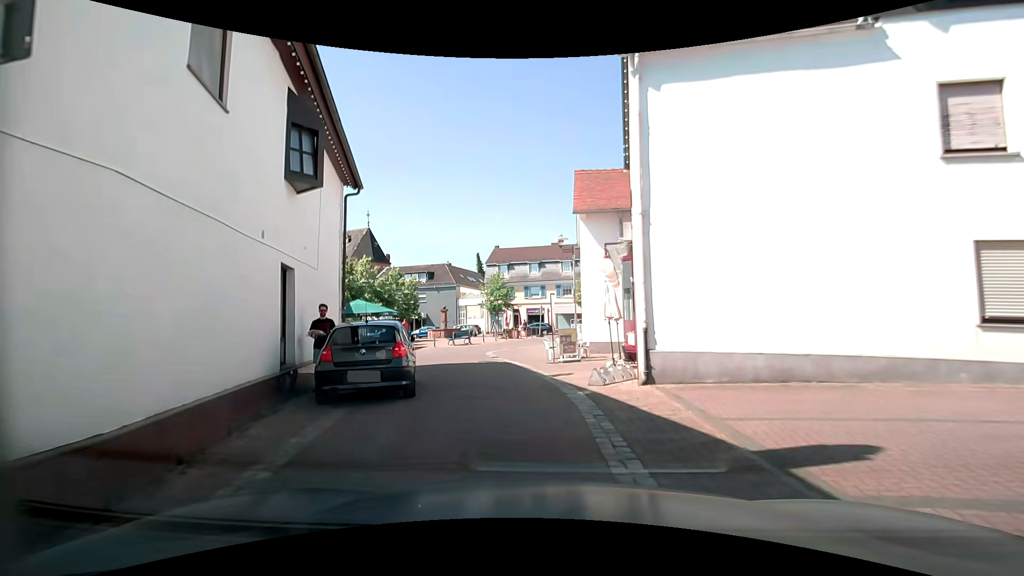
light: Day
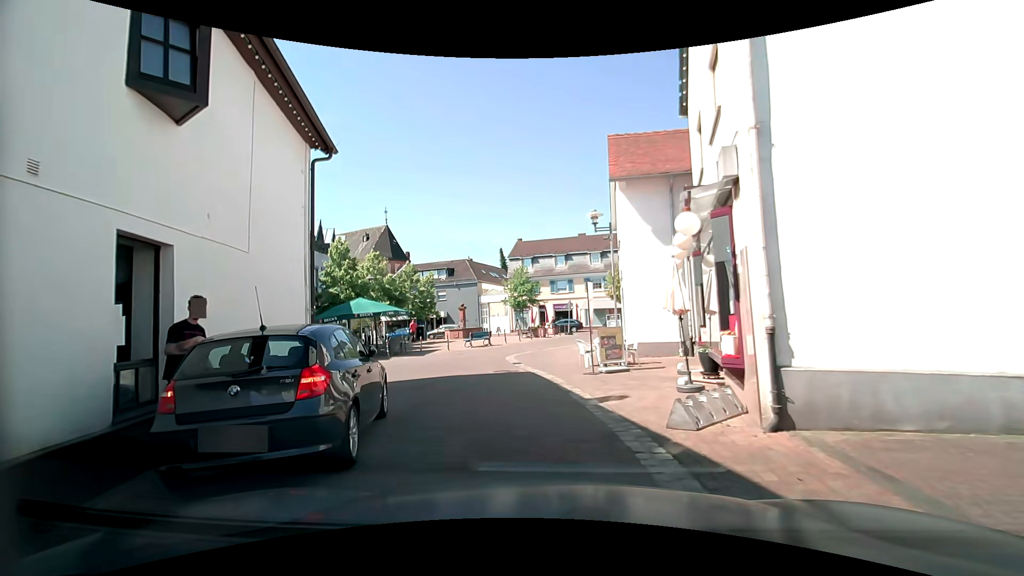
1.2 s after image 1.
(-0.3, +4.2) m; -4°
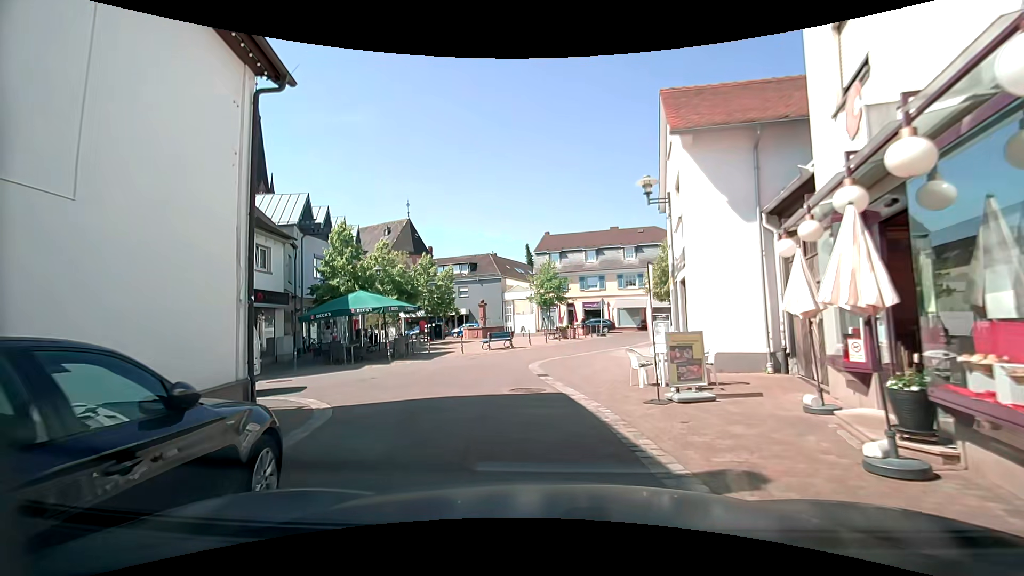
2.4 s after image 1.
(-0.2, +4.1) m; -5°
